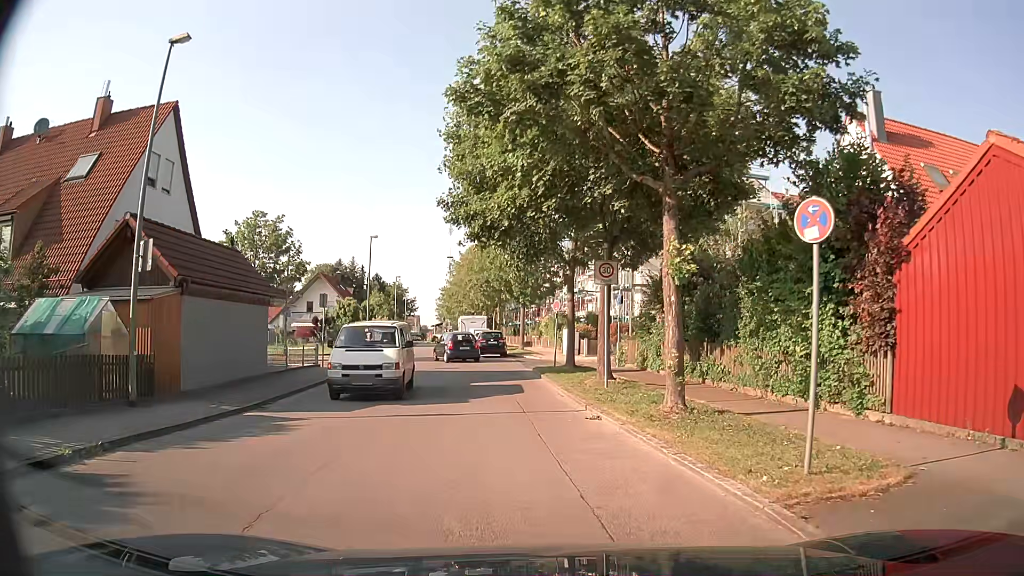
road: residential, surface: asphalt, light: Day
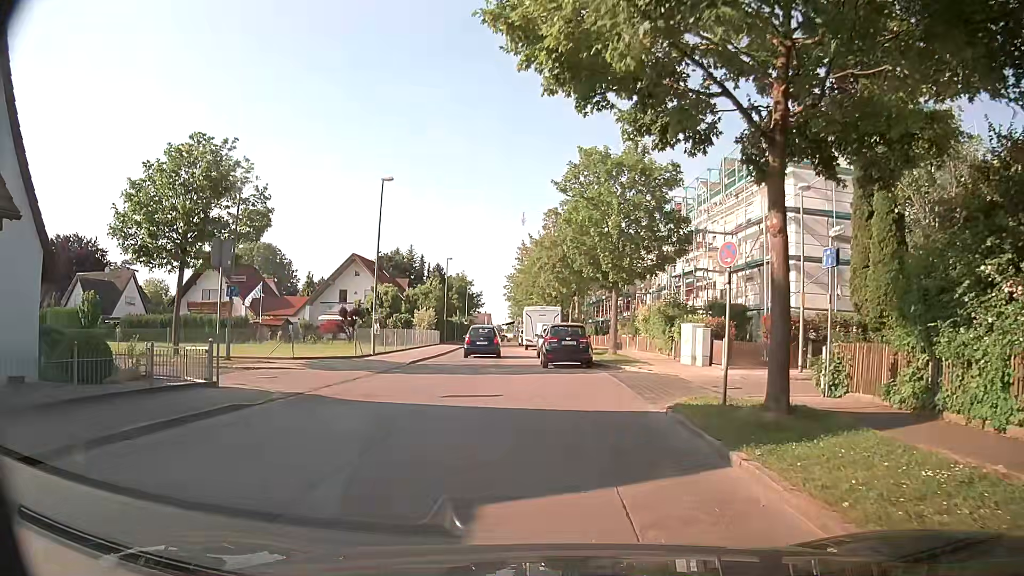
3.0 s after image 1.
(-1.1, +16.0) m; -6°
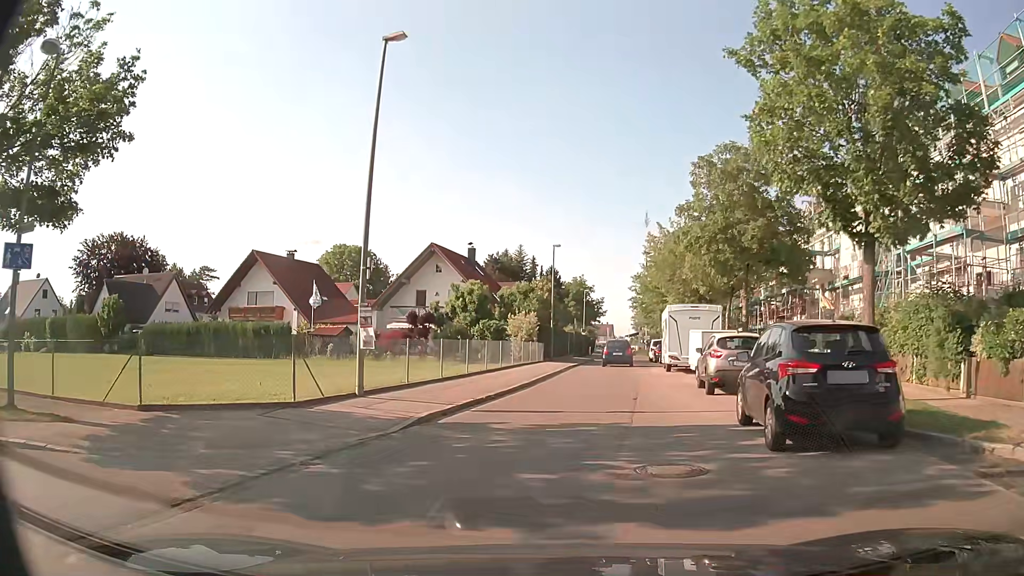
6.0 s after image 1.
(-1.1, +15.8) m; -11°
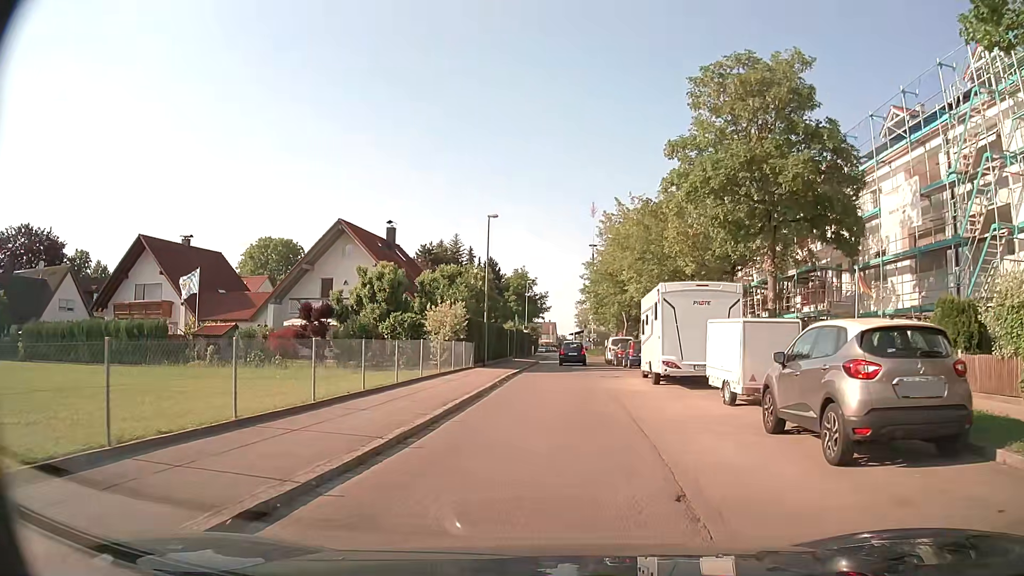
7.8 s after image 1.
(+0.3, +10.5) m; +6°
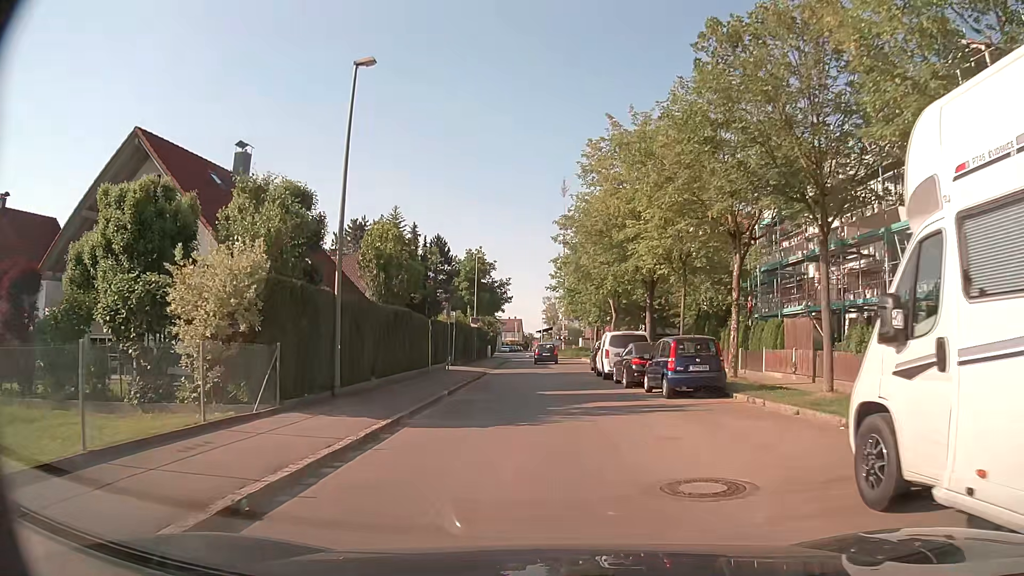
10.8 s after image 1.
(+0.4, +20.0) m; +2°
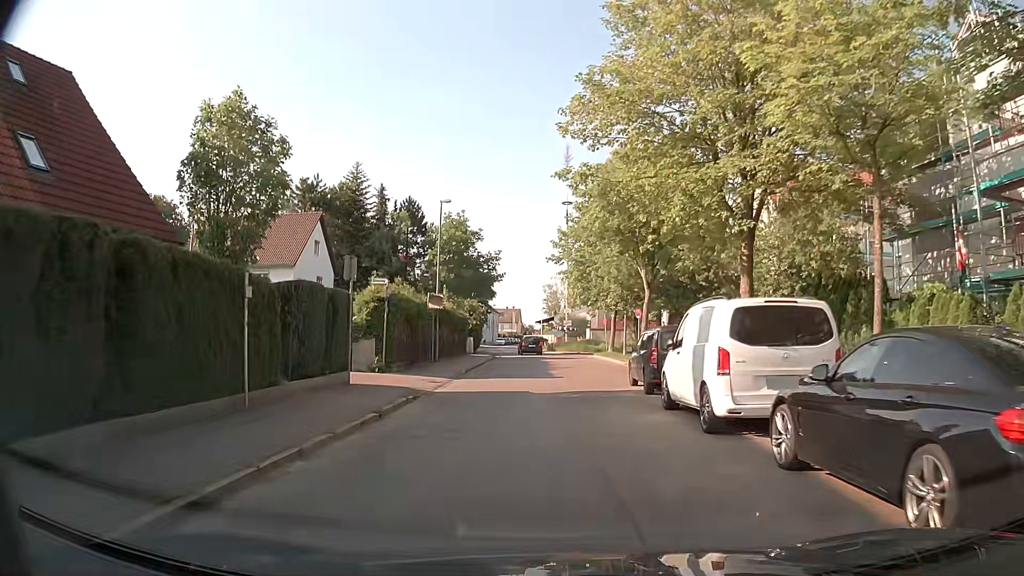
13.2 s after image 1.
(0.0, +17.2) m; 0°
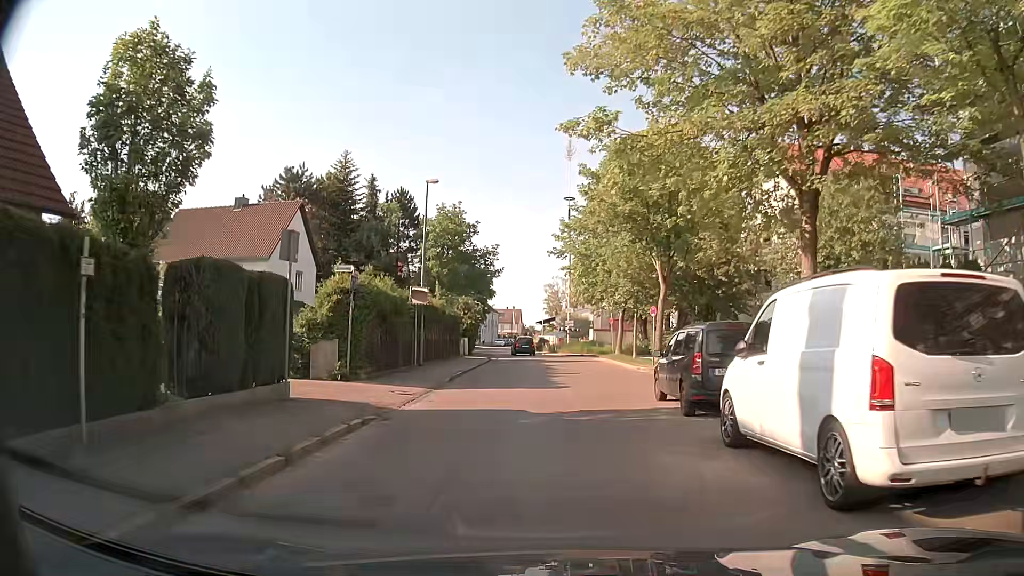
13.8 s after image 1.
(0.0, +4.3) m; 0°
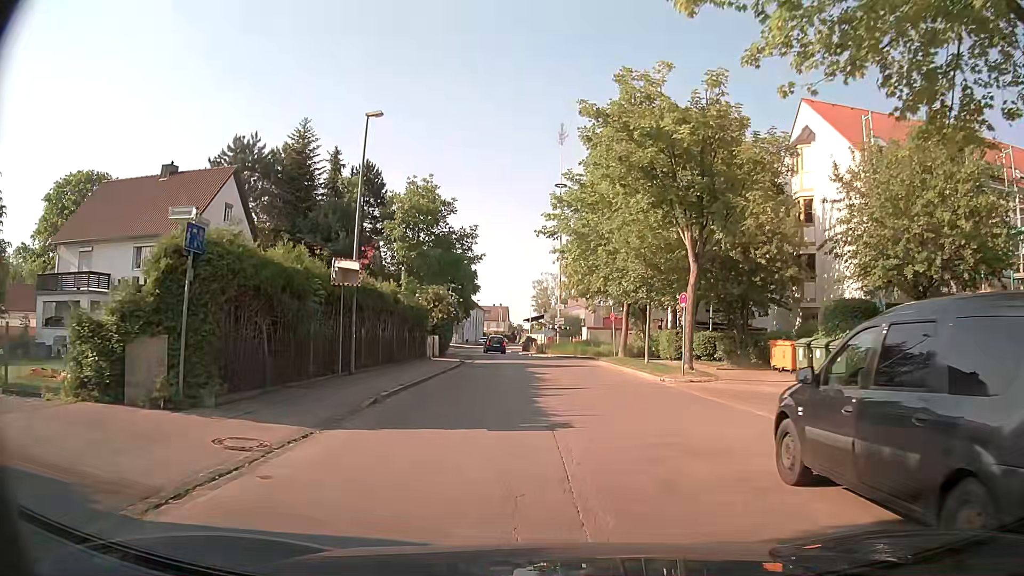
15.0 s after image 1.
(0.0, +8.6) m; +1°
